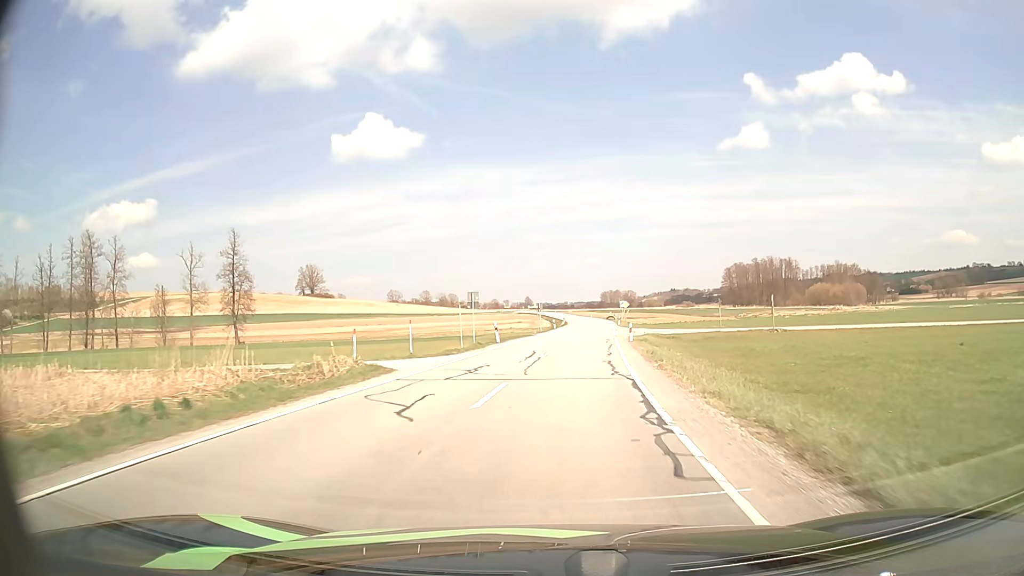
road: secondary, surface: asphalt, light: Day
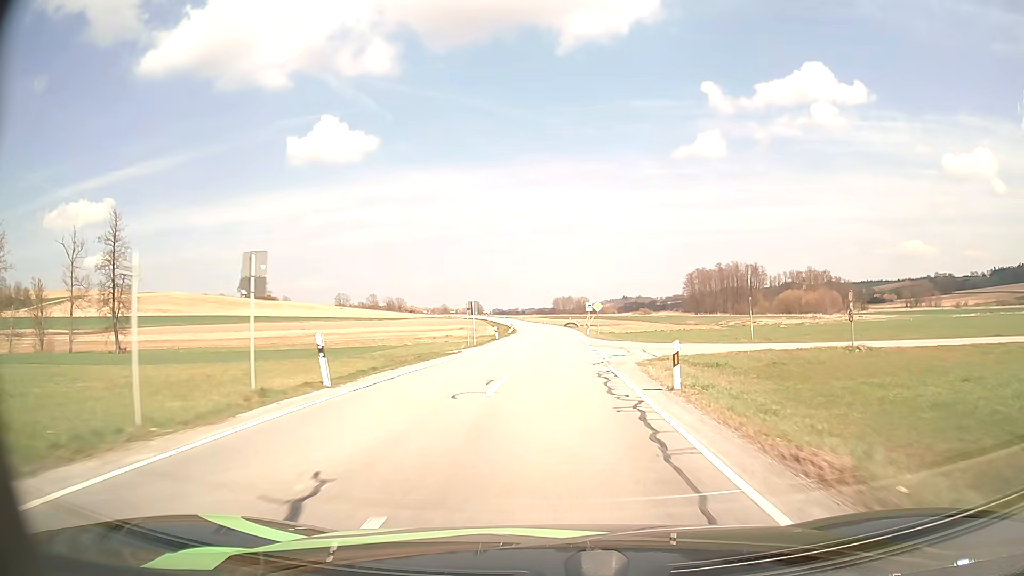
(+0.8, +21.8) m; +4°
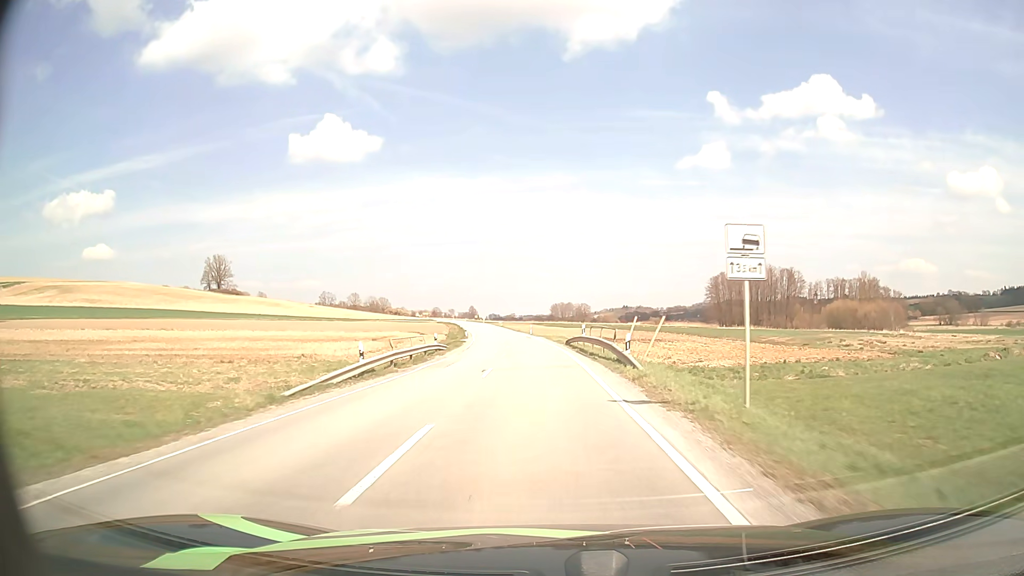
(+1.0, +55.2) m; 0°
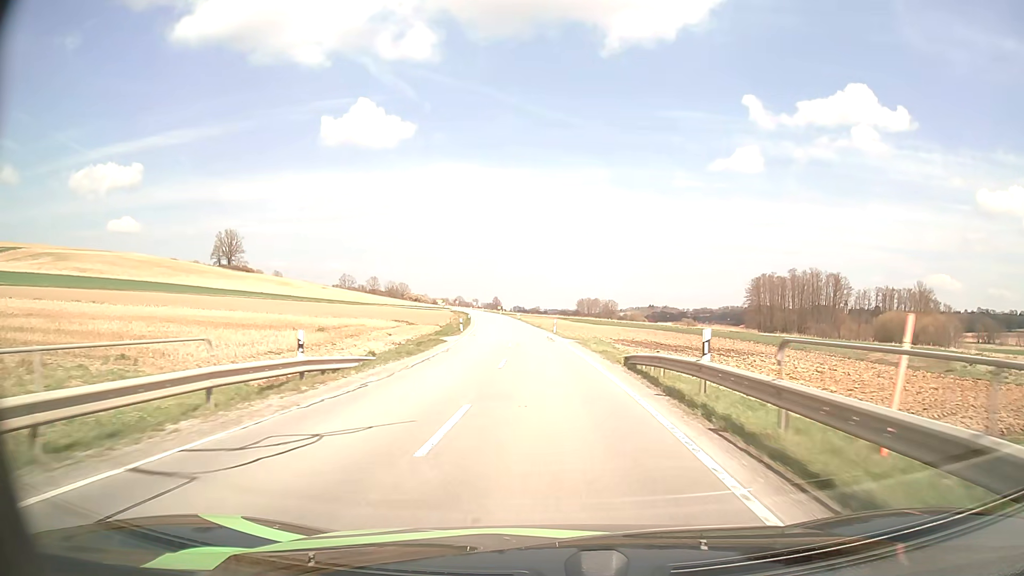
(-0.4, +22.4) m; -2°
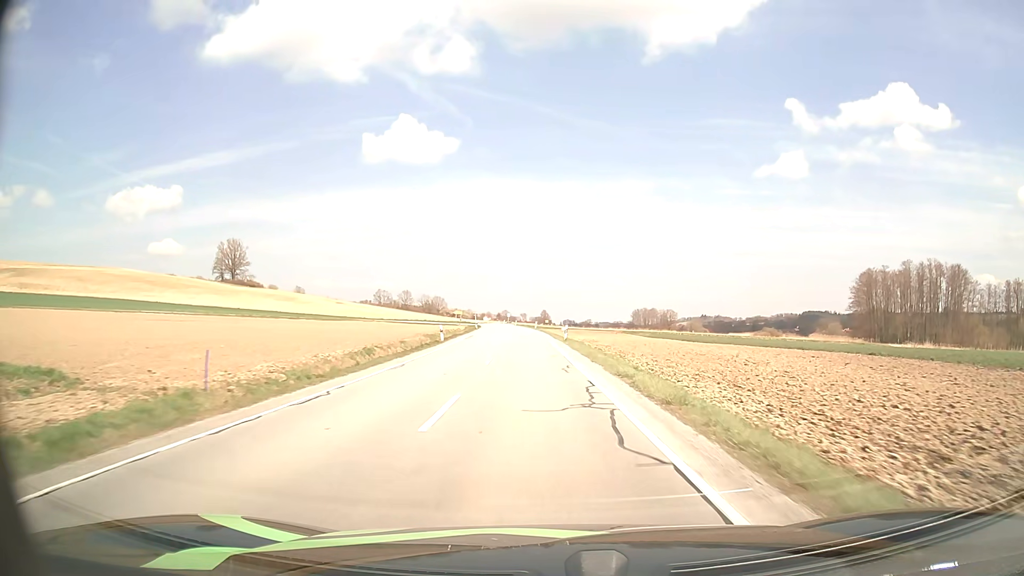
(-2.1, +58.2) m; -4°
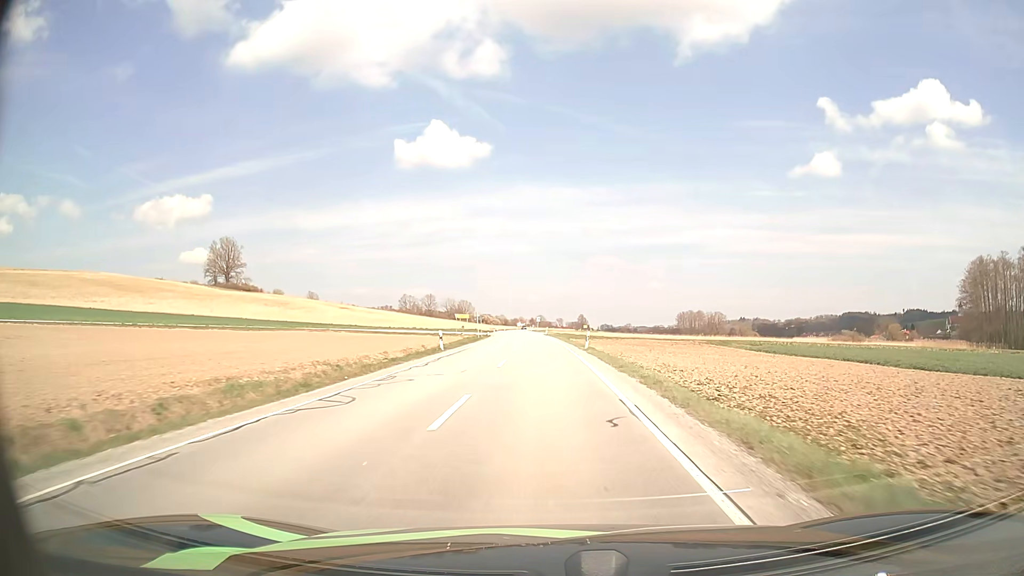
(-1.5, +48.1) m; -3°
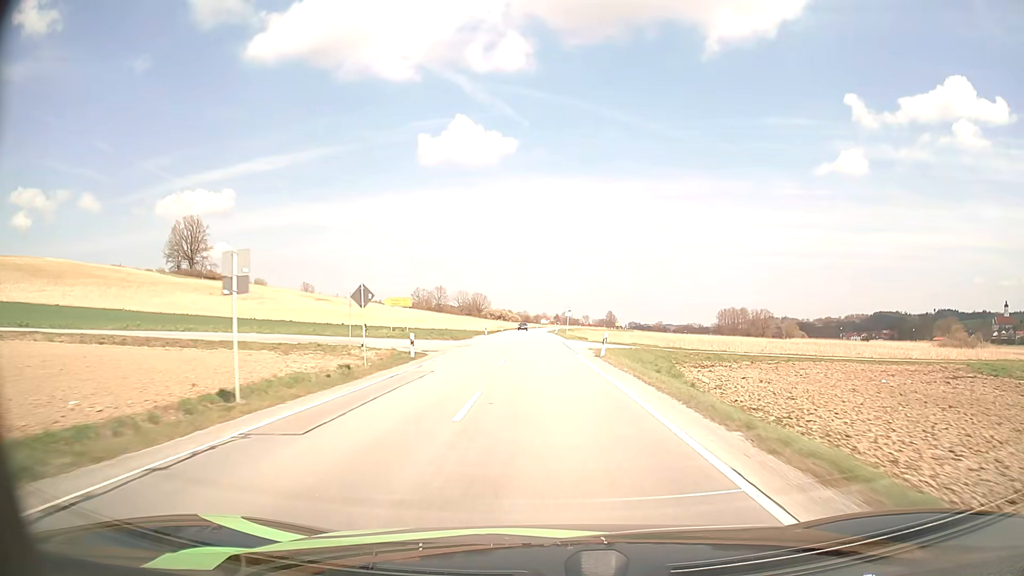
(-1.3, +59.1) m; -2°
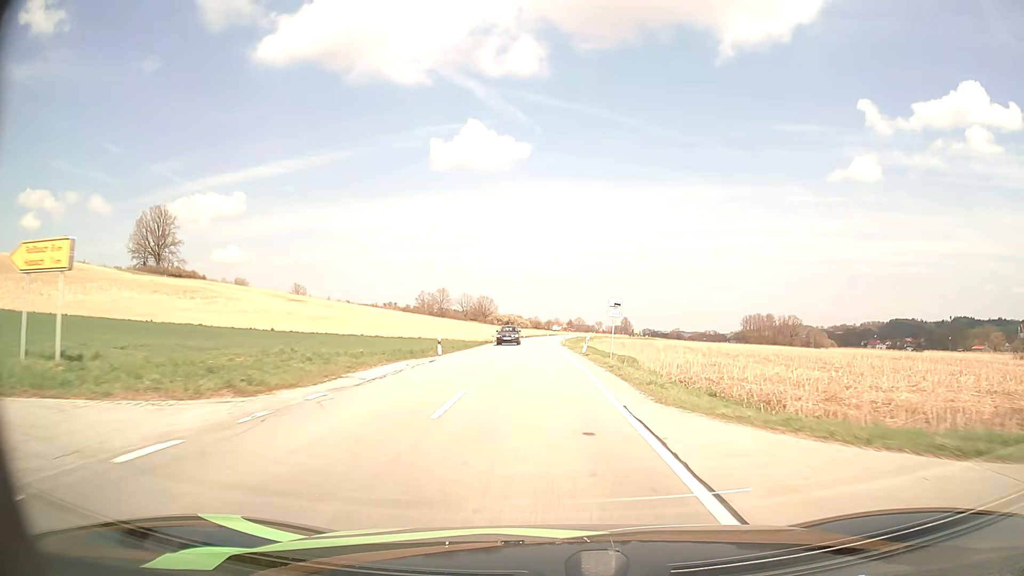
(-0.2, +35.6) m; -1°
(0, +10) (0, +20) (0, +30) (0, +40) (-1, +50) (-1, +60) (-1, +70) (-1, +80) (-1, +90) (0, +100) m
